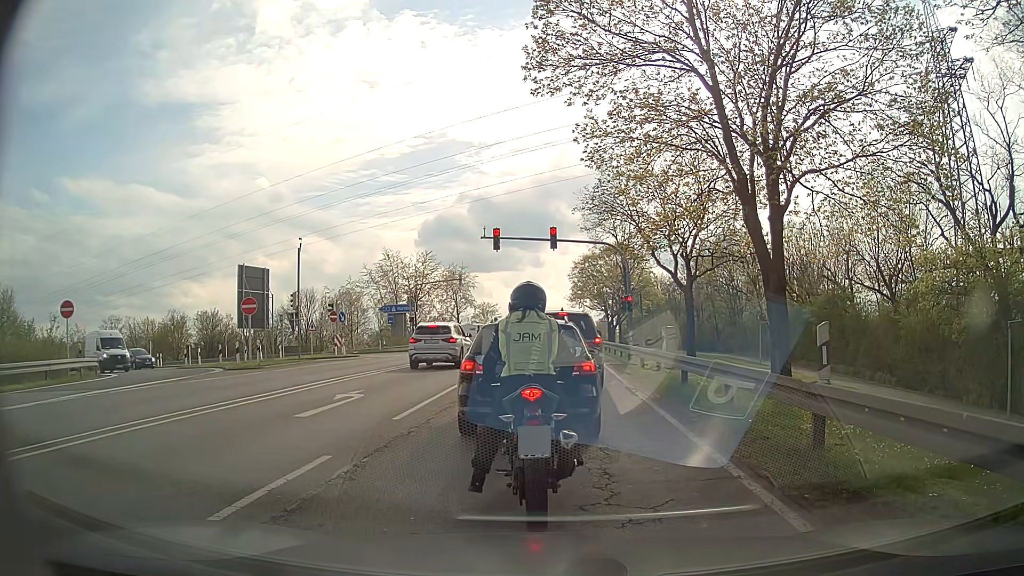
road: secondary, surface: asphalt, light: Day
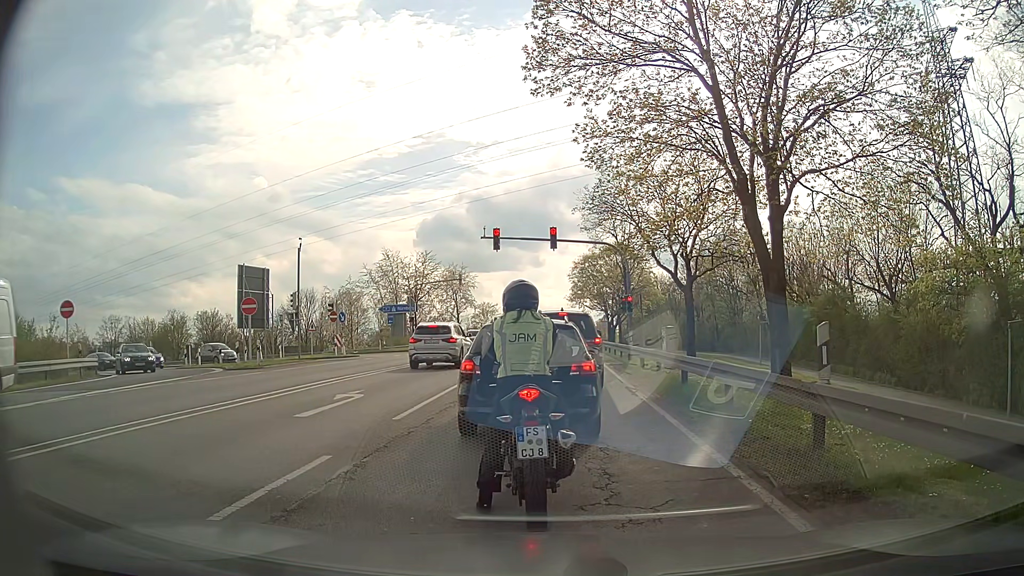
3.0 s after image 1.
(0.0, 0.0) m; 0°
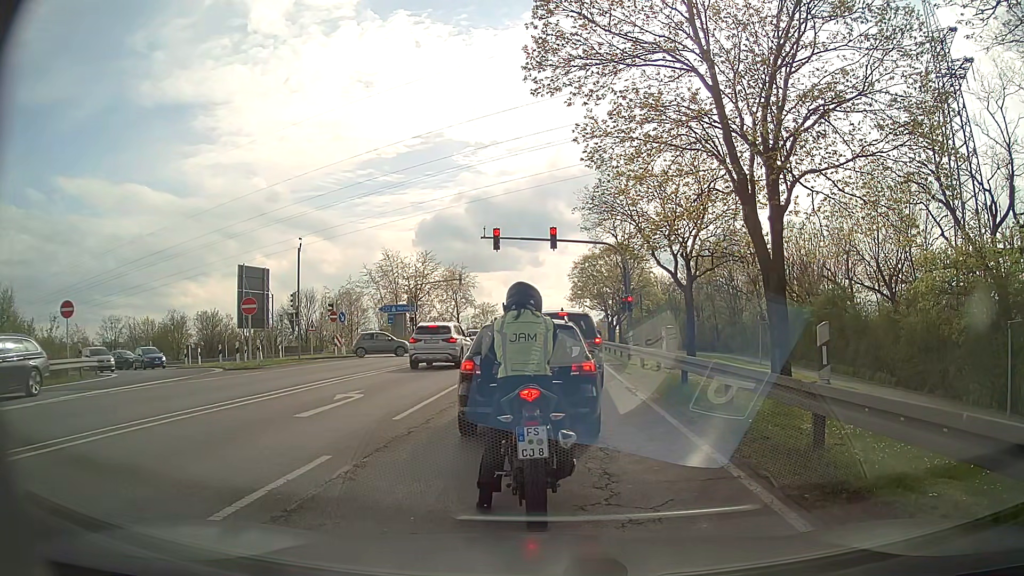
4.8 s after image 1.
(0.0, 0.0) m; 0°
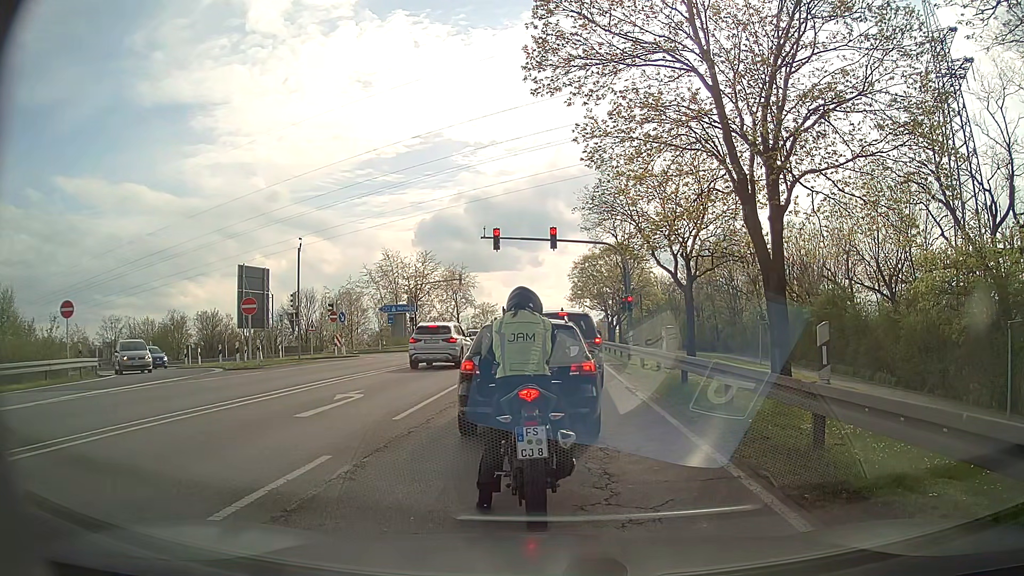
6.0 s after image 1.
(0.0, 0.0) m; 0°
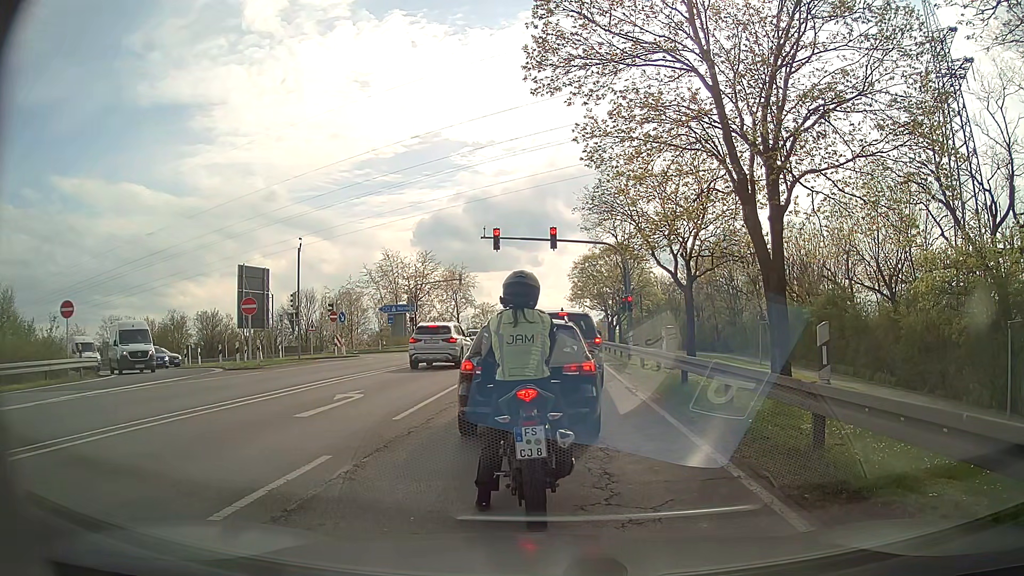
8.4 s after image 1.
(0.0, 0.0) m; 0°
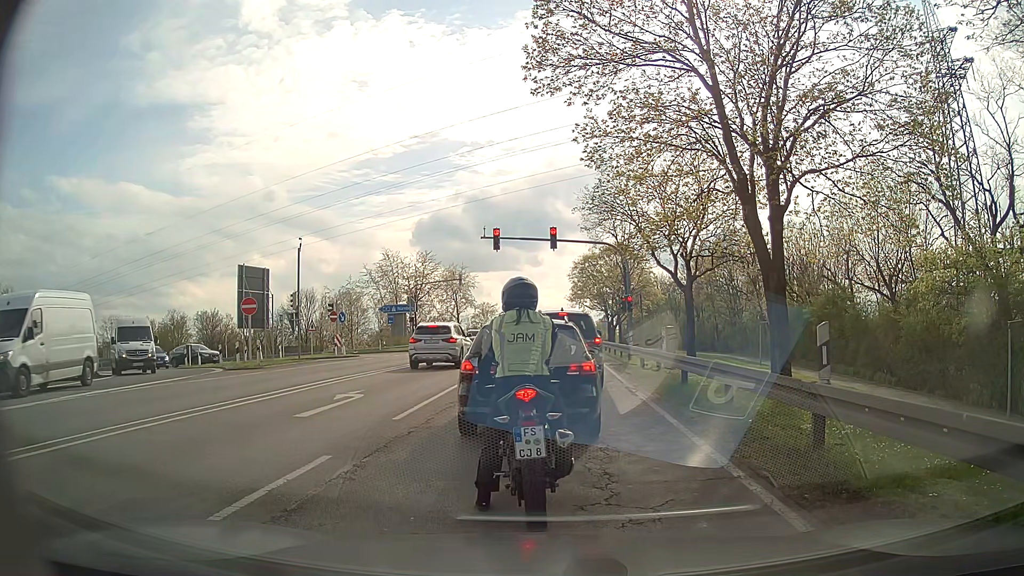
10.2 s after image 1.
(0.0, 0.0) m; 0°
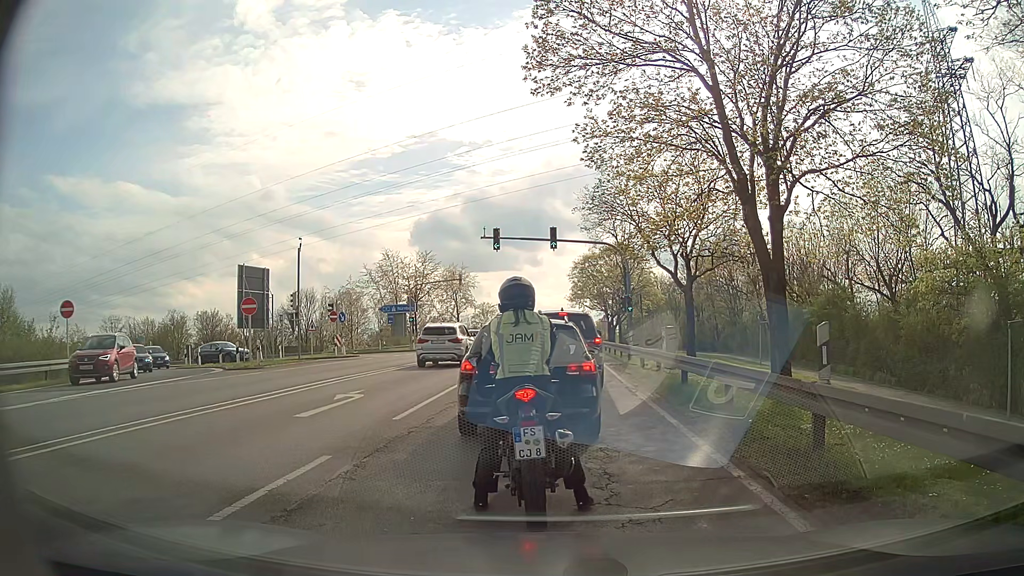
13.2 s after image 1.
(0.0, 0.0) m; 0°
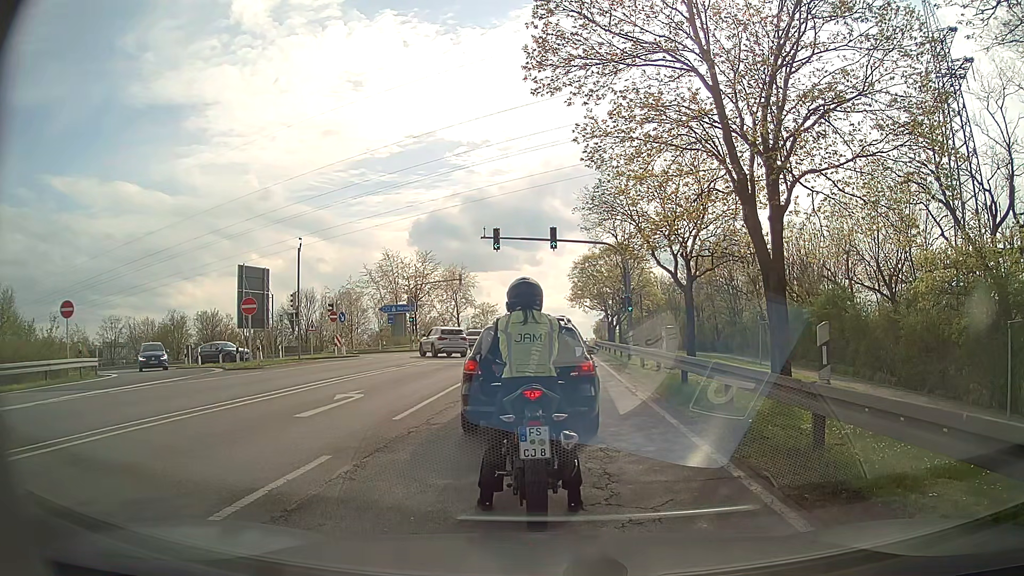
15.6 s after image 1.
(0.0, 0.0) m; 0°
(0, +10) (0, +20) (-1, +30) (-1, +40) (-1, +50) (-1, +60) (0, +70) (0, +80) (0, +90) (+1, +100) m
